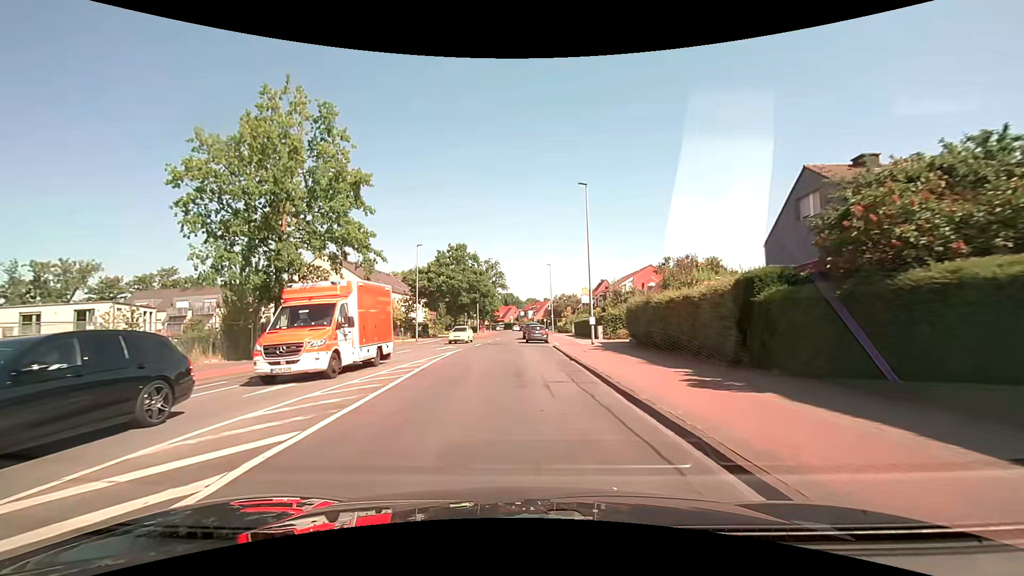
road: tertiary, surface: asphalt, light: Day
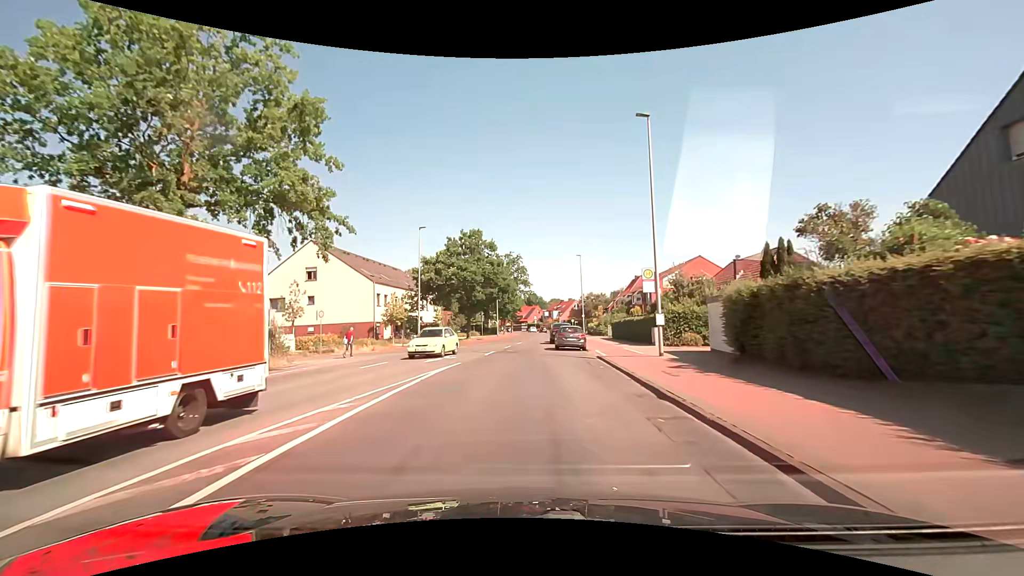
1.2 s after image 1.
(-0.2, +10.6) m; -2°
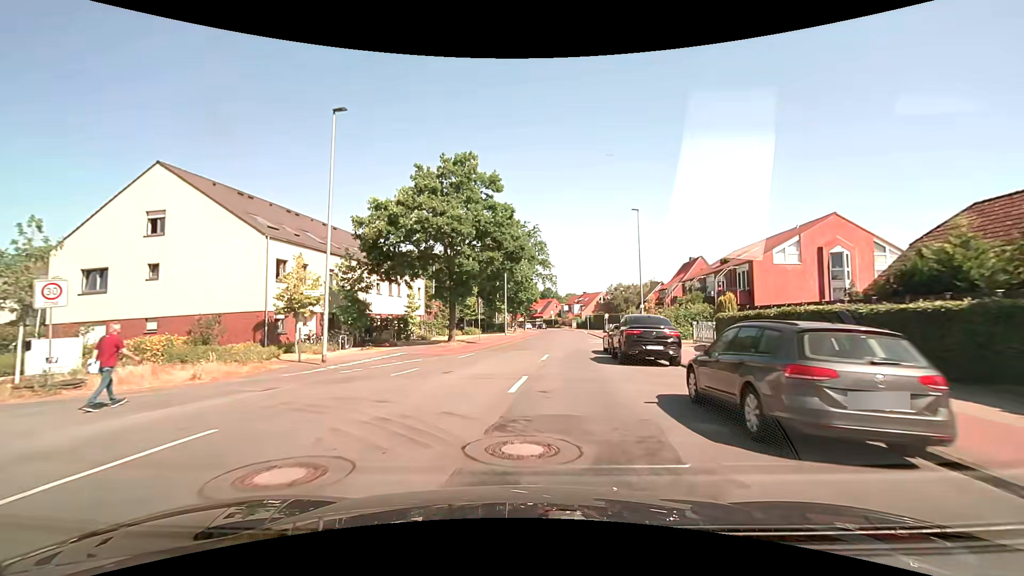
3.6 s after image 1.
(-0.8, +24.0) m; -2°
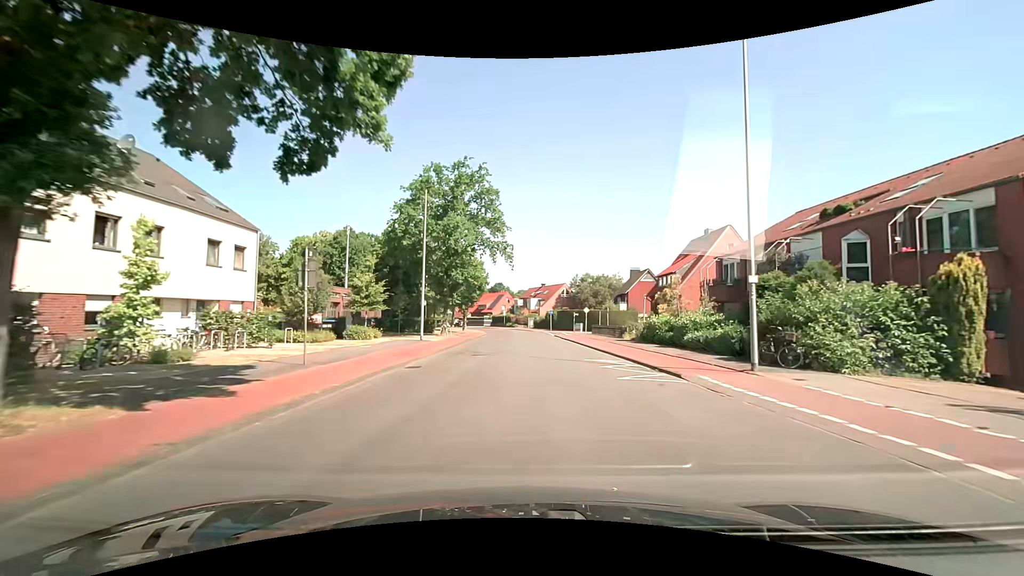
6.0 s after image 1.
(+1.3, +25.6) m; +6°
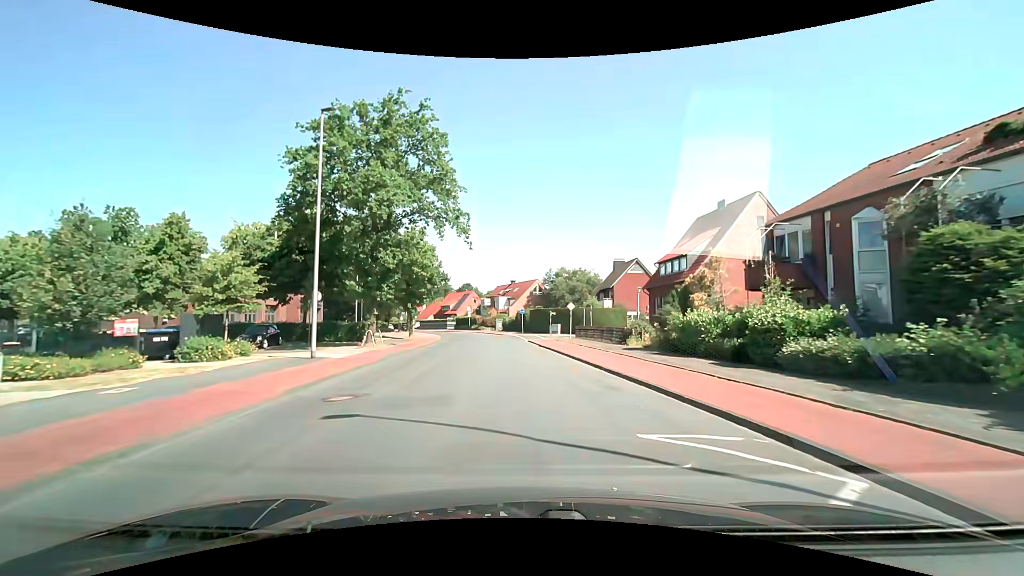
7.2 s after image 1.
(+0.4, +12.6) m; +4°
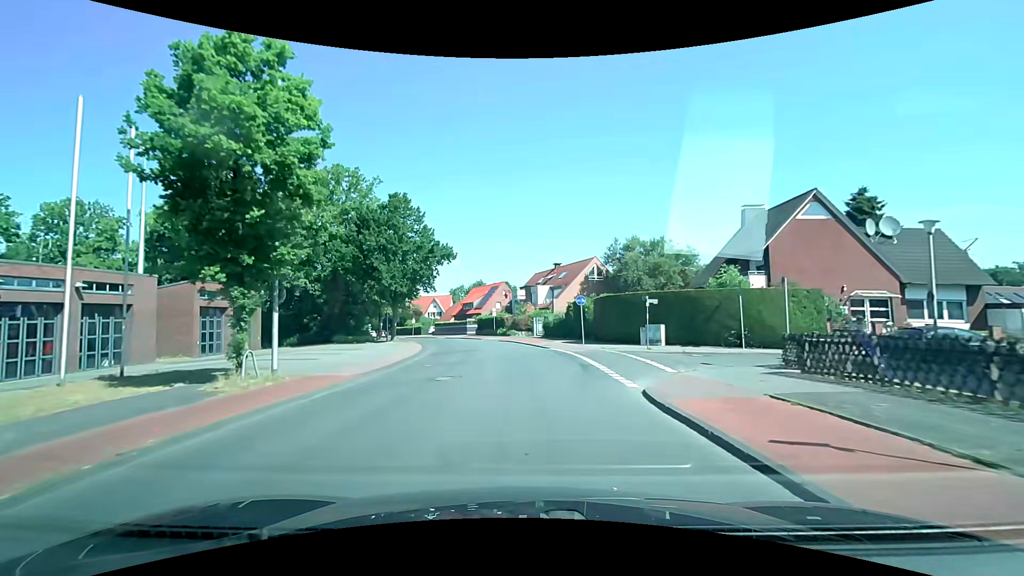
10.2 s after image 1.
(-1.2, +31.0) m; -5°
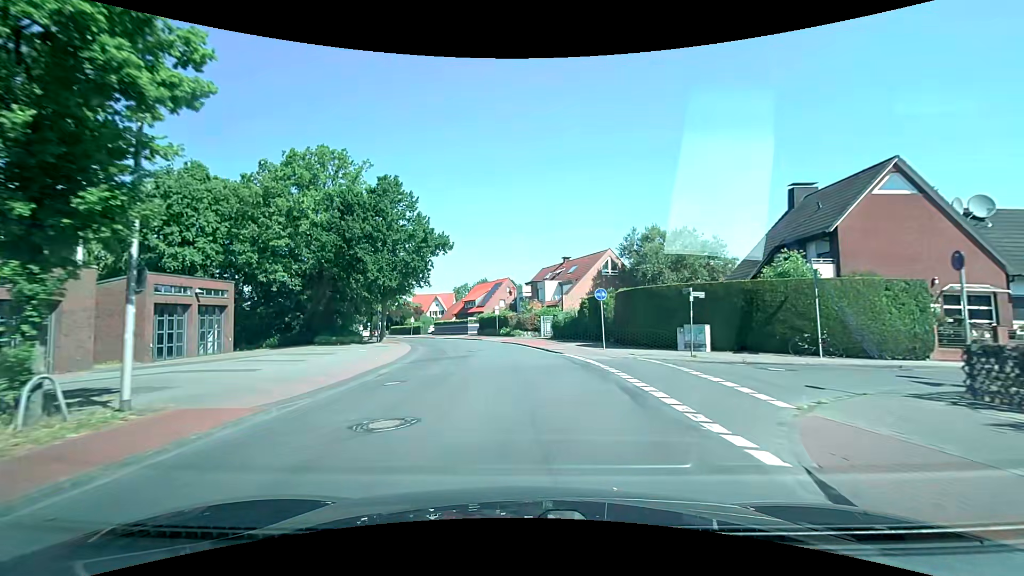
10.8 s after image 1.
(0.0, +6.0) m; -1°
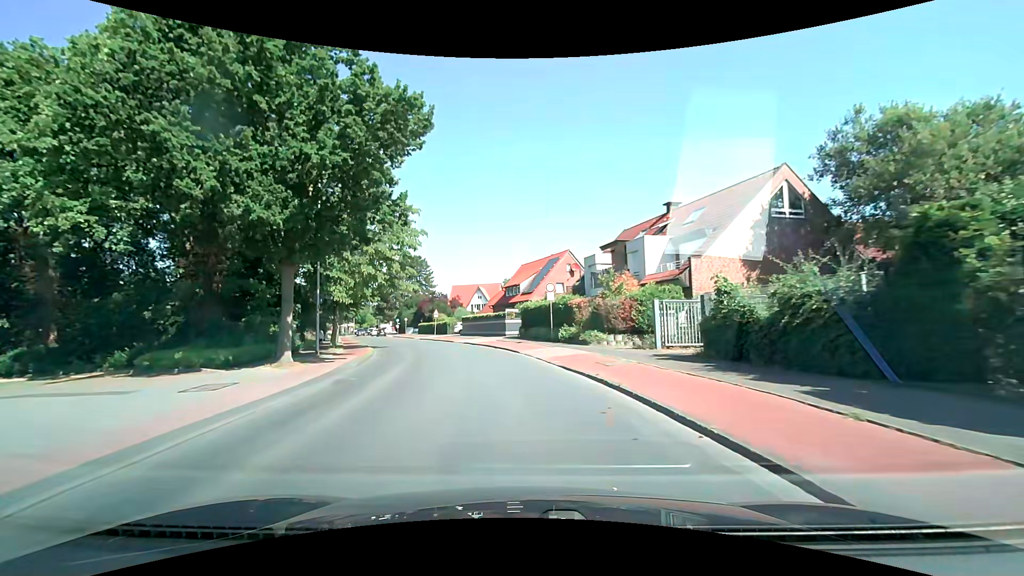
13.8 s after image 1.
(-0.9, +26.9) m; -6°
